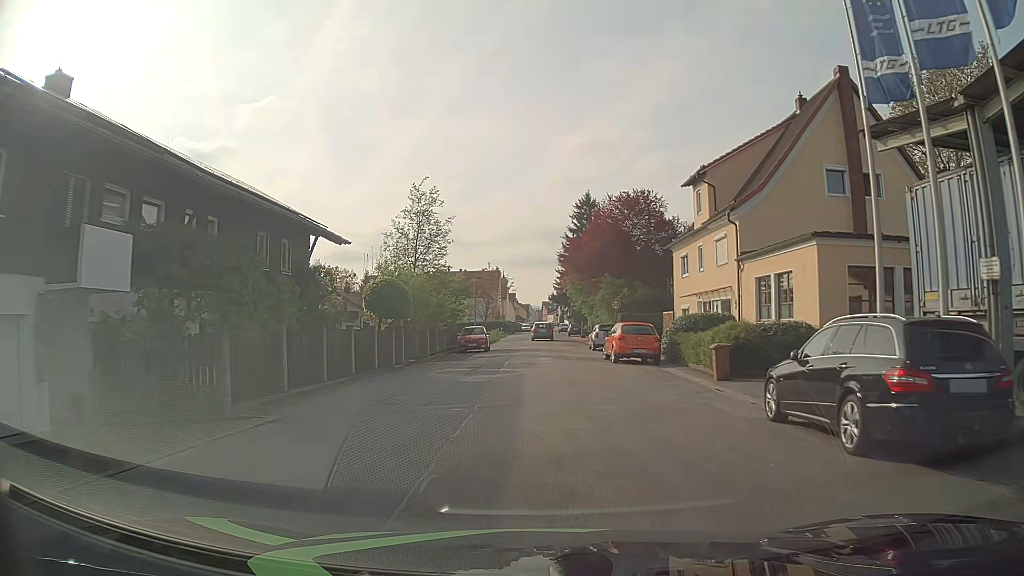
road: residential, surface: asphalt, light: Day
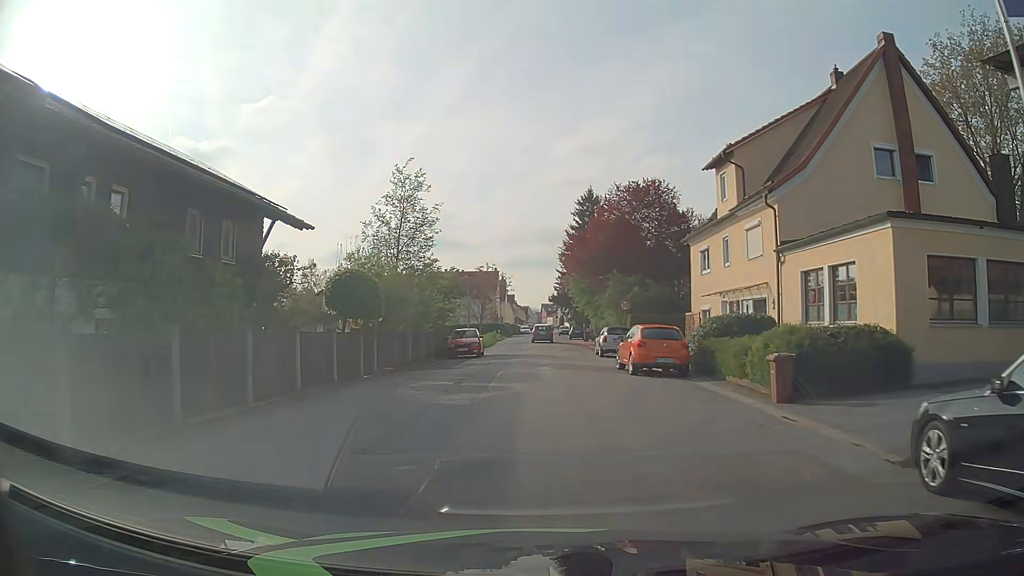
(0.0, +4.5) m; -1°
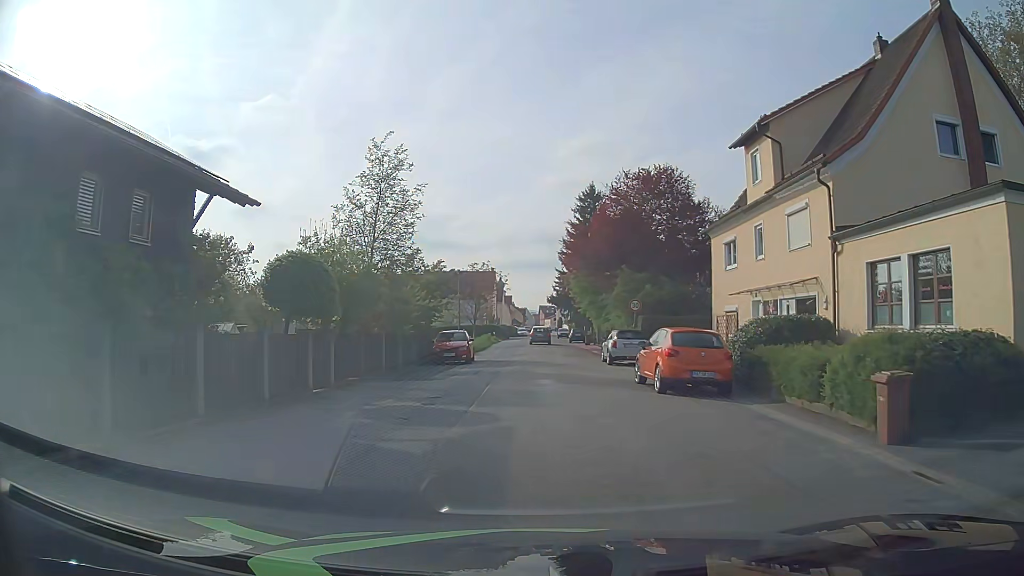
(0.0, +4.5) m; 0°
